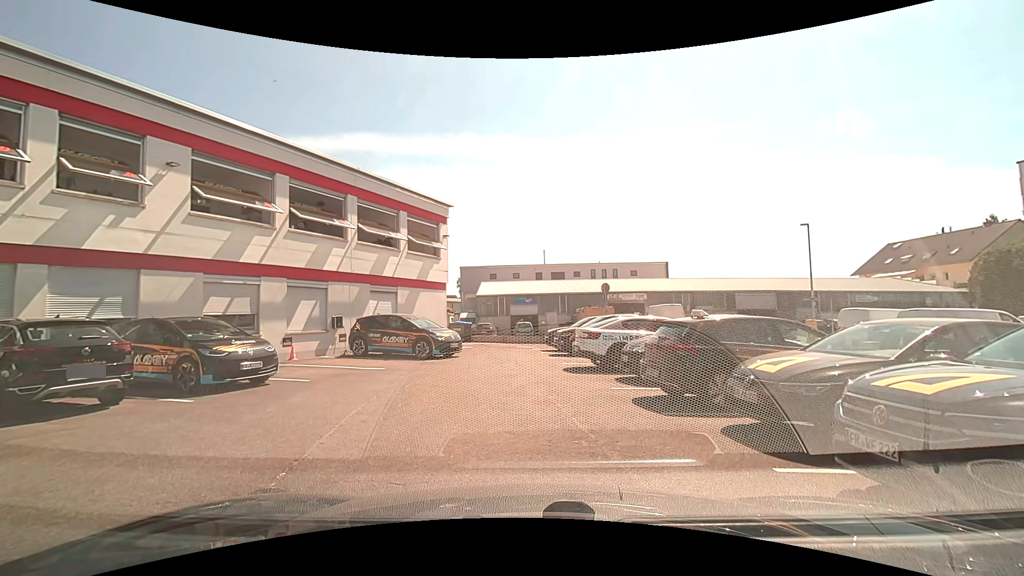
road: unclassified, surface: asphalt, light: Day
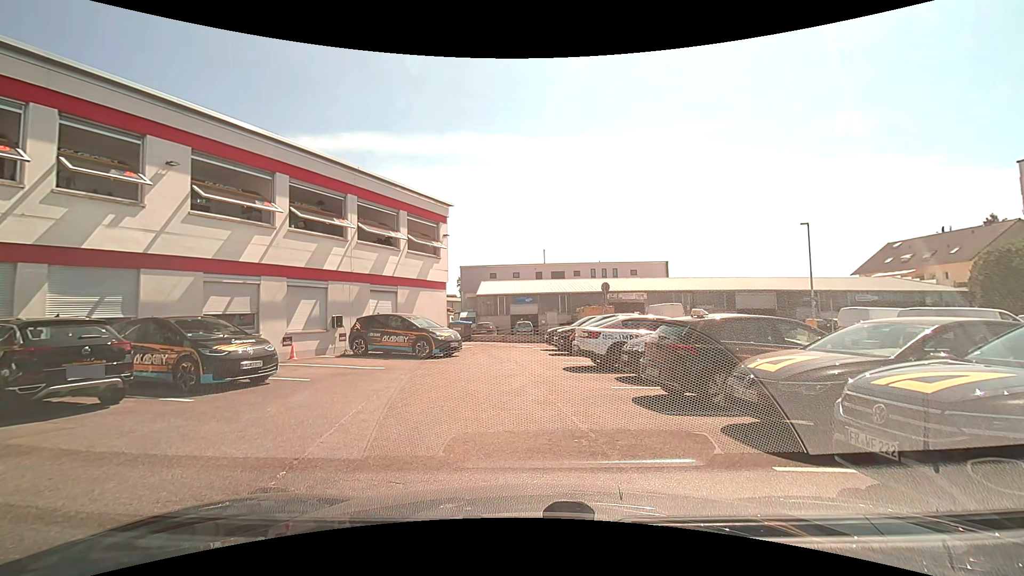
(0.0, 0.0) m; 0°
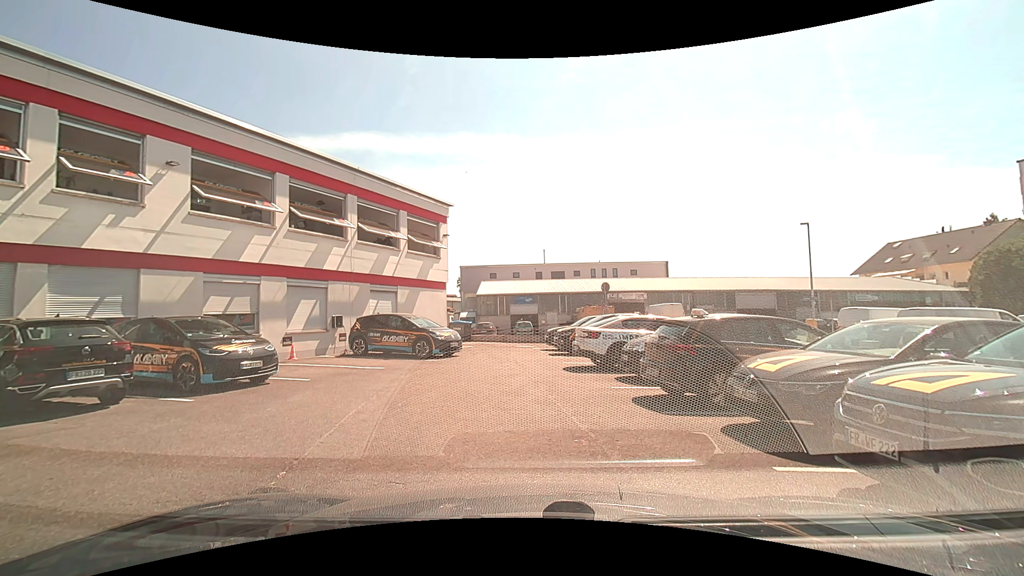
(0.0, 0.0) m; 0°
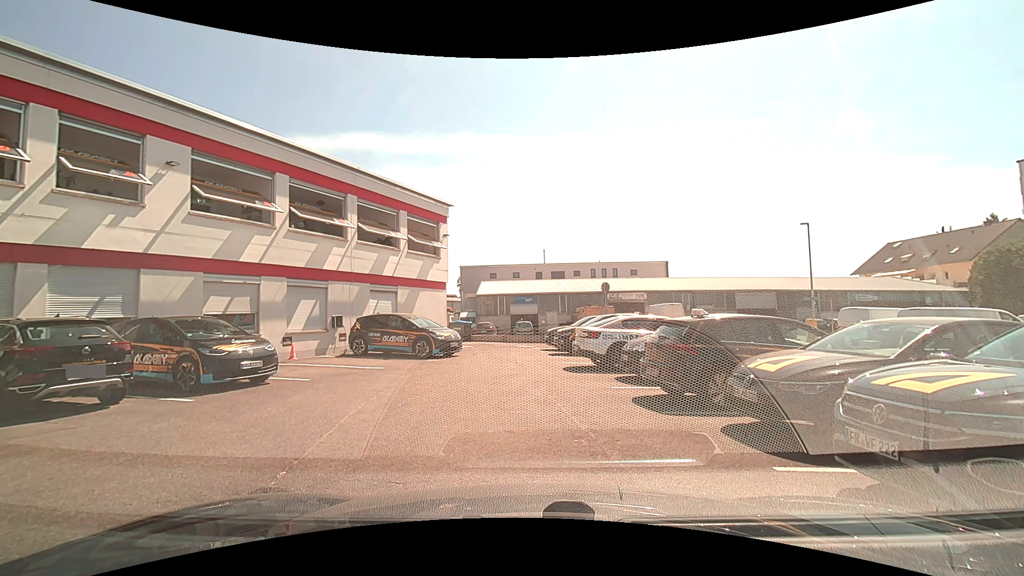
(0.0, 0.0) m; 0°
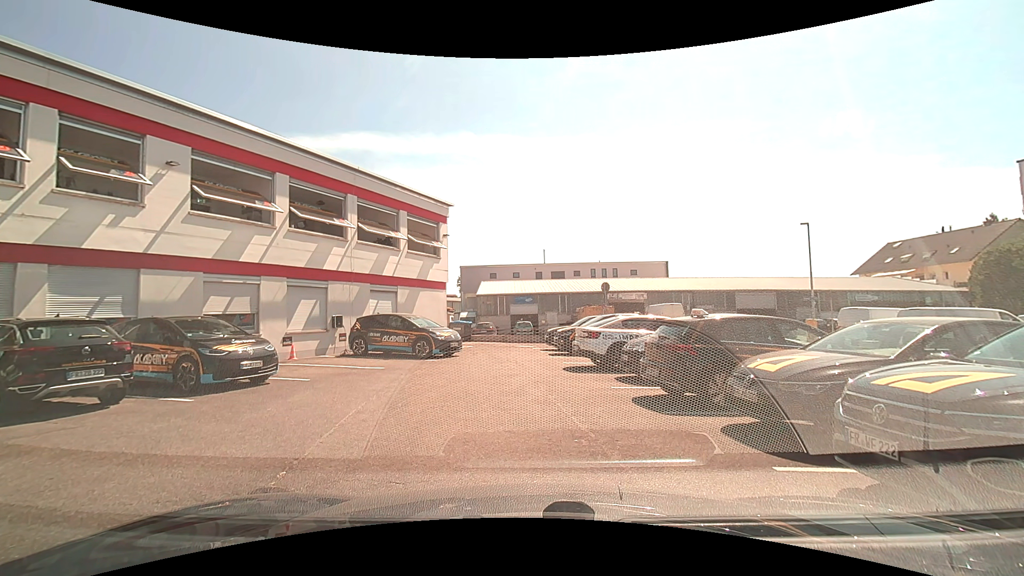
(0.0, 0.0) m; 0°
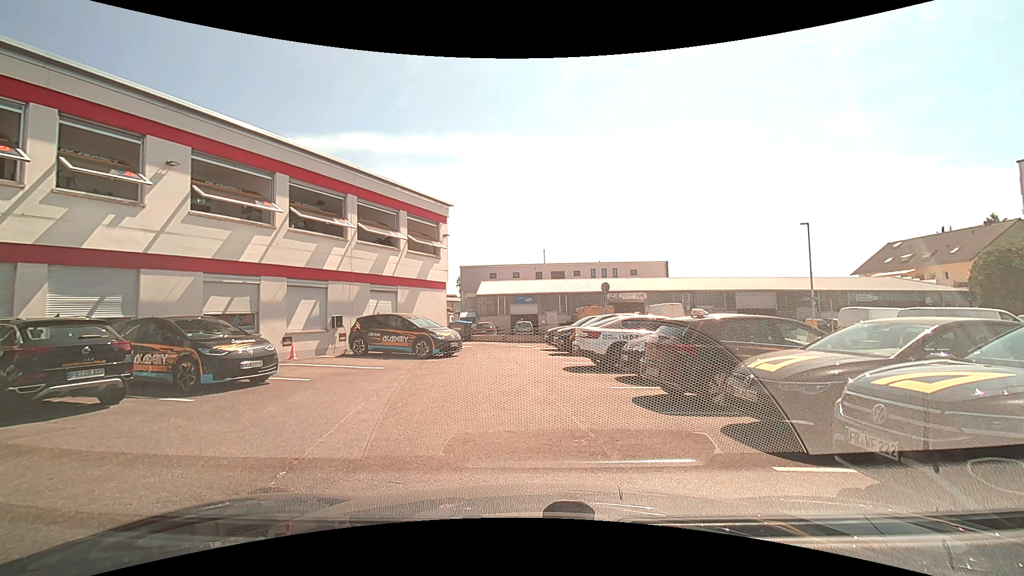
(0.0, 0.0) m; 0°
